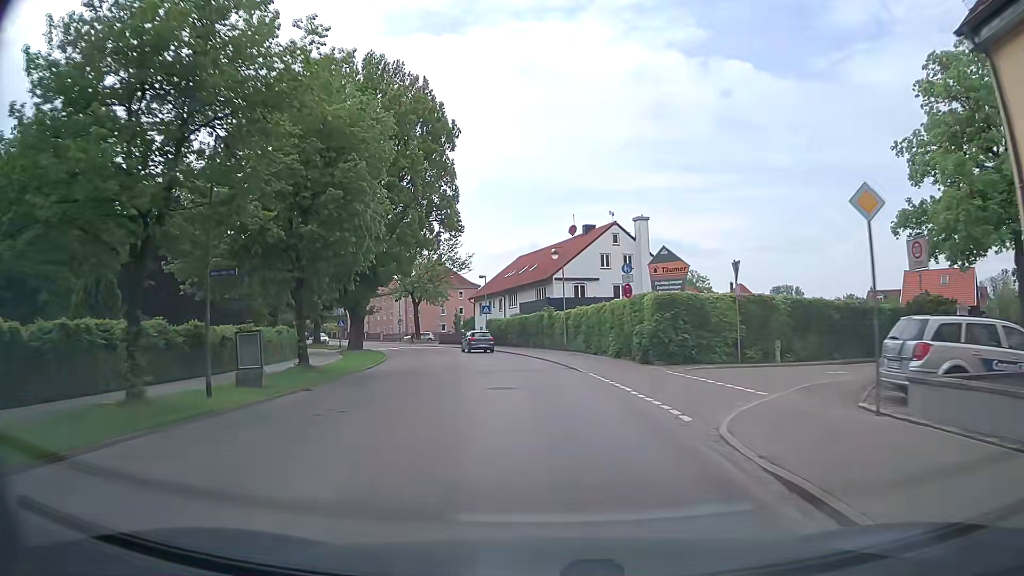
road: tertiary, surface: asphalt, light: Day
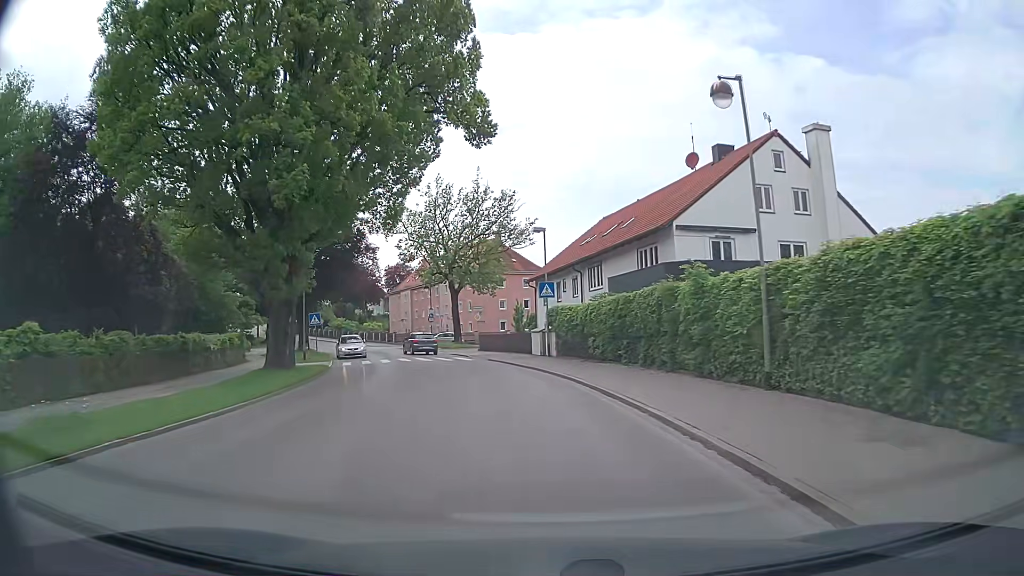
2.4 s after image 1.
(-1.6, +26.9) m; -7°
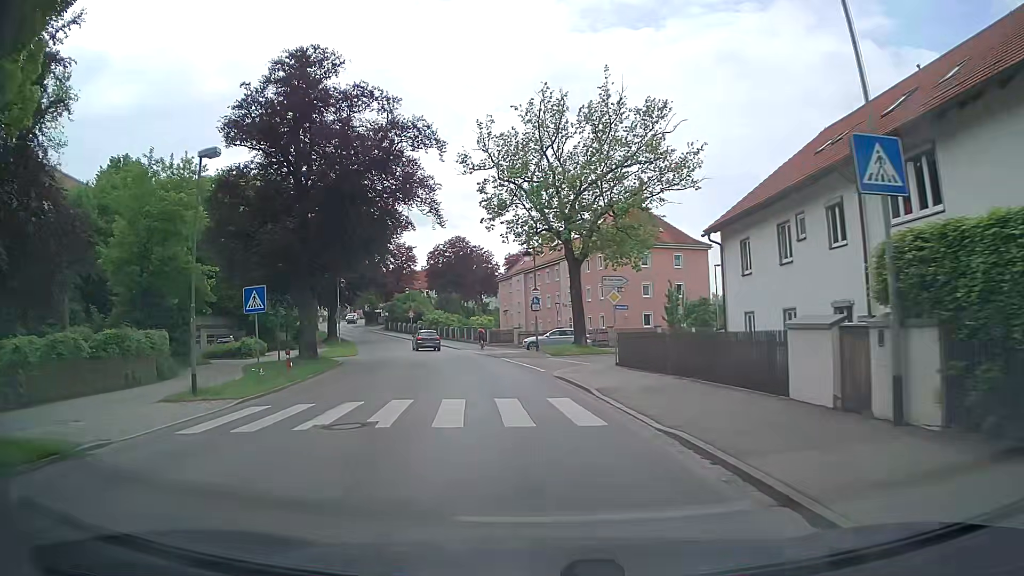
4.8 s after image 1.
(-2.2, +23.9) m; -11°
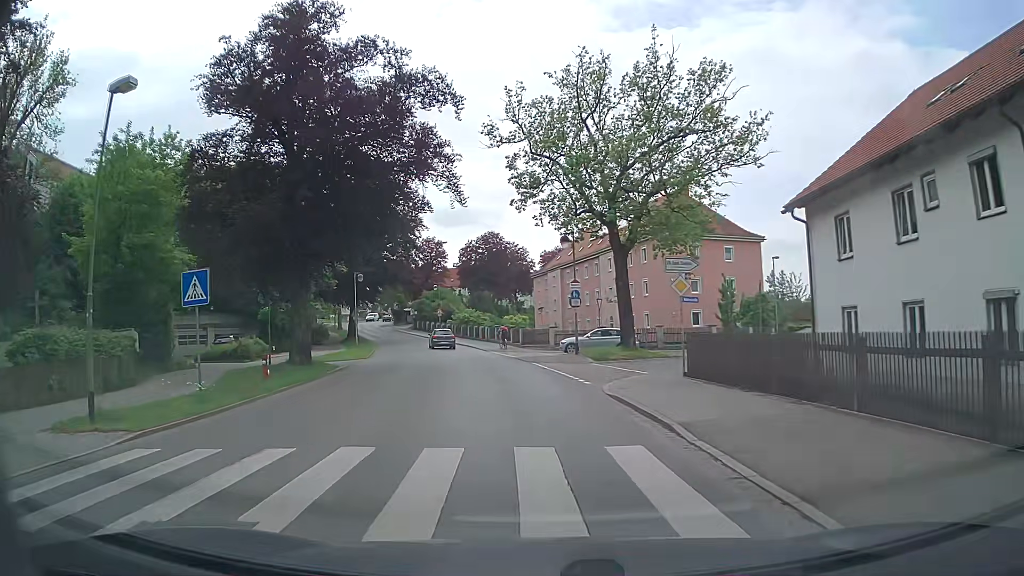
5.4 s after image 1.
(-0.1, +5.7) m; -3°
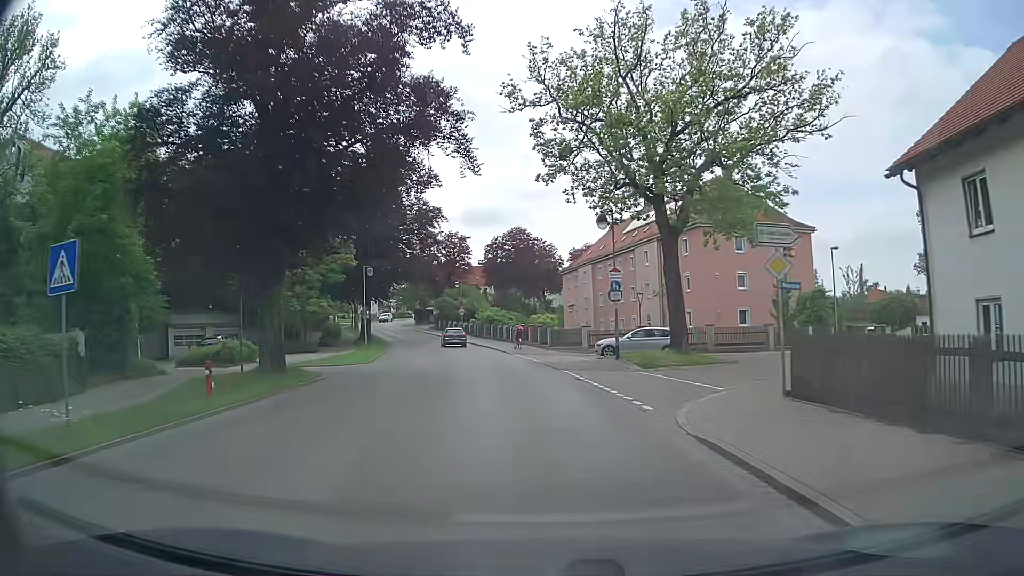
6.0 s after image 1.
(-0.1, +5.6) m; -1°
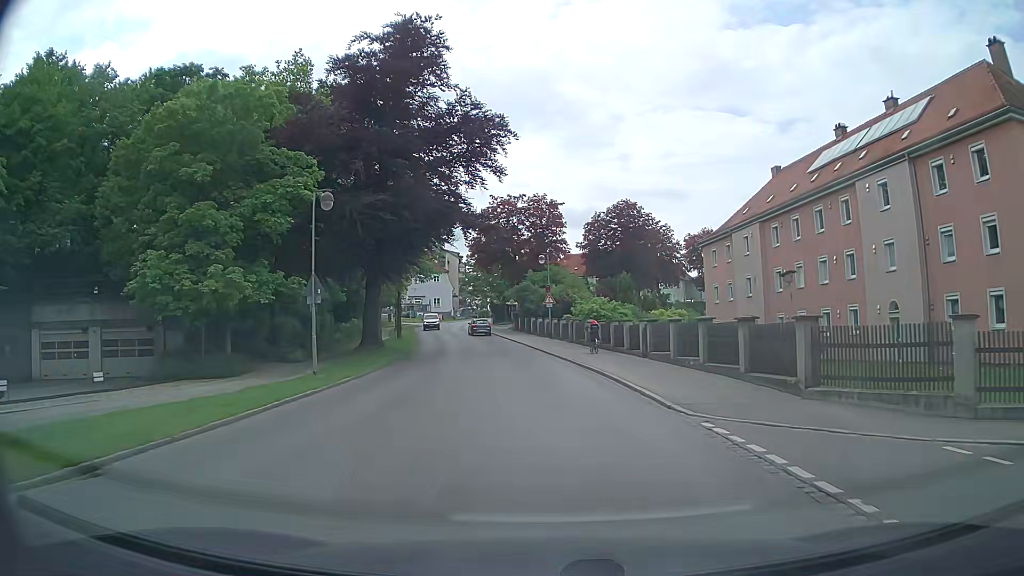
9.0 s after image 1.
(-3.1, +27.9) m; -11°
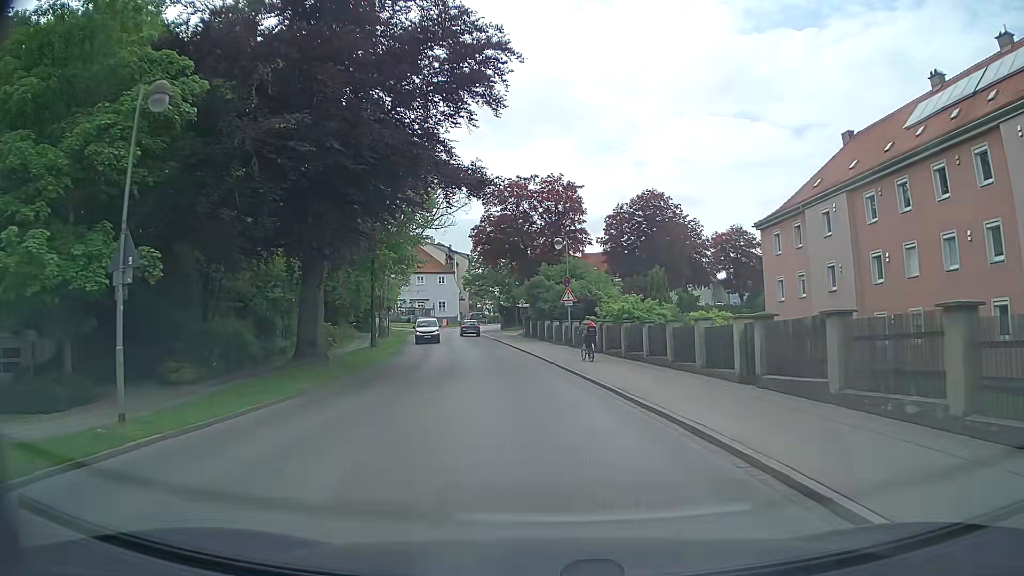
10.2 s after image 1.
(0.0, +11.4) m; -1°
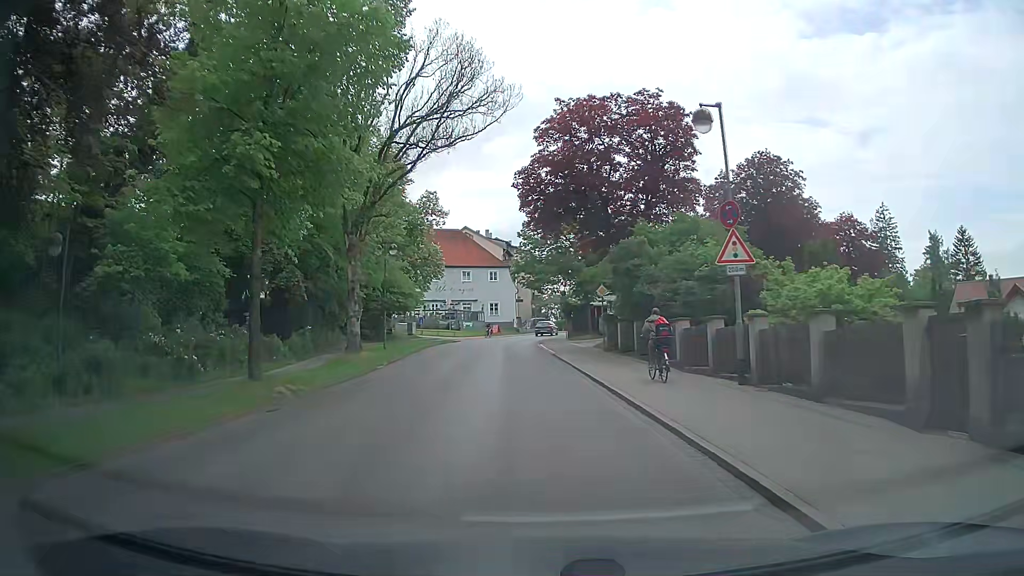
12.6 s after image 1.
(-1.2, +22.8) m; -6°
(0, +10) (-1, +20) (-2, +30) (-2, +40) (-3, +50) (-2, +60) (0, +70) (+2, +79) (+6, +89) (+10, +98) m
